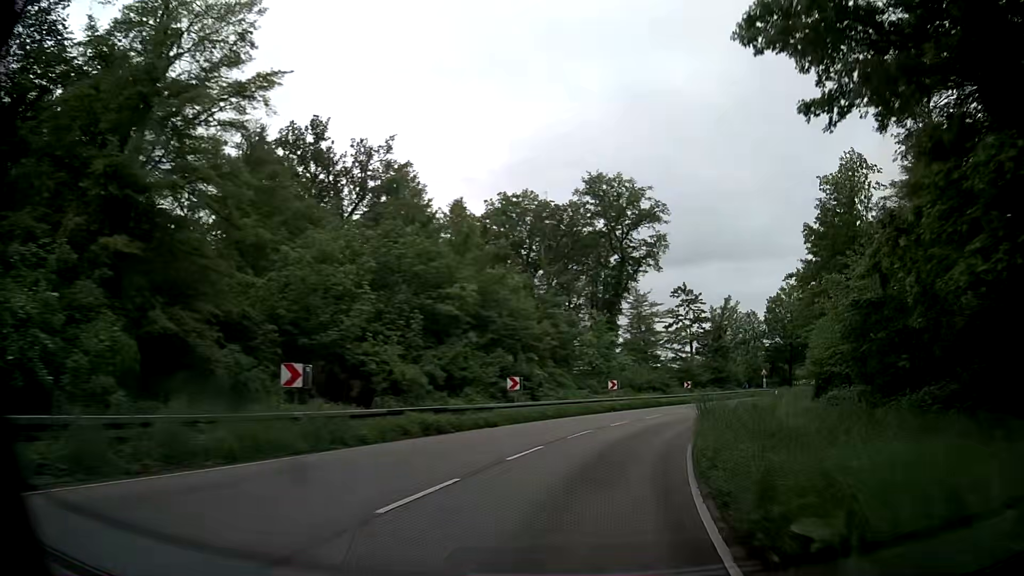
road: secondary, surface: asphalt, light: Day
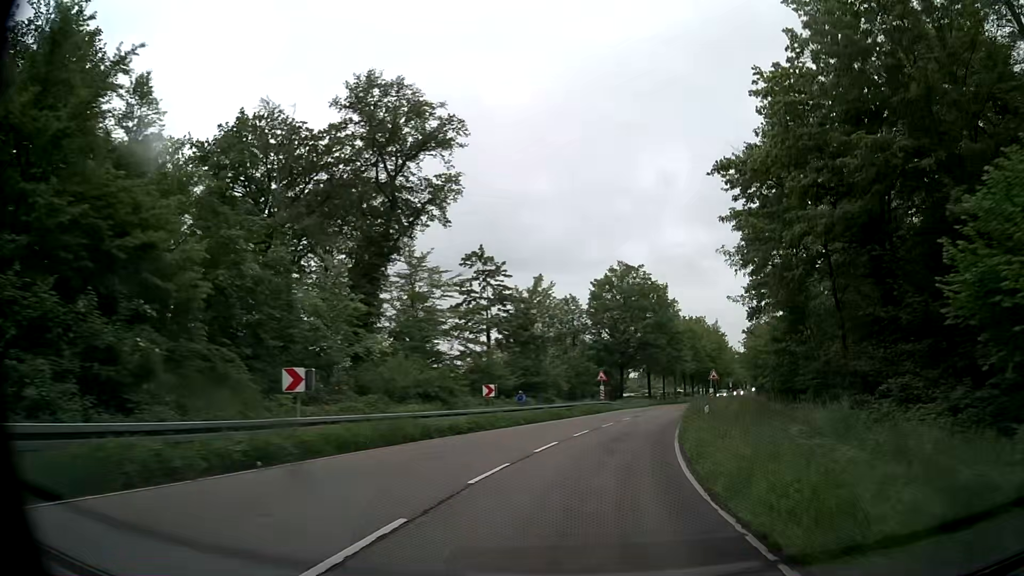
(+4.3, +26.7) m; +18°
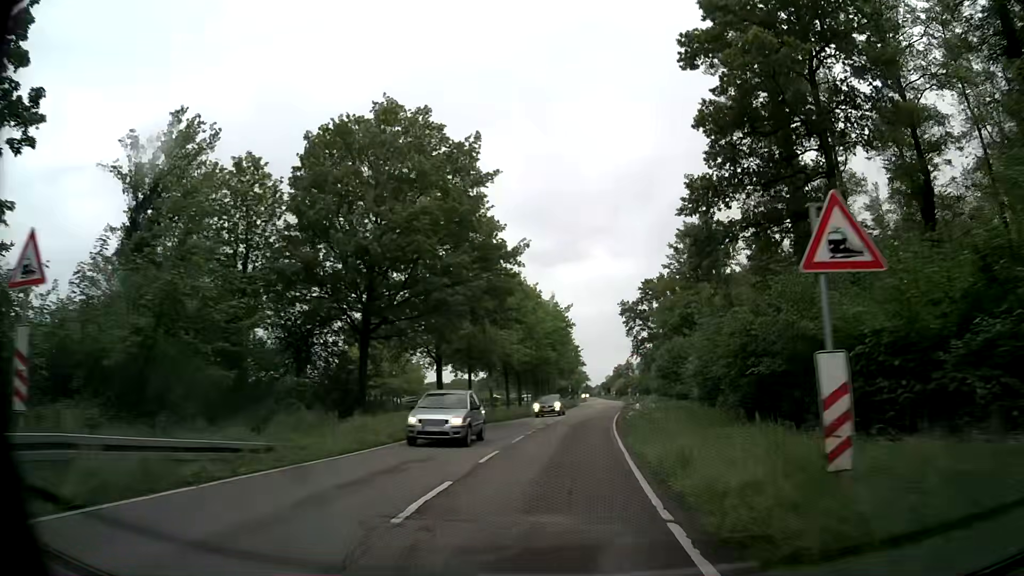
(+7.5, +44.7) m; +15°
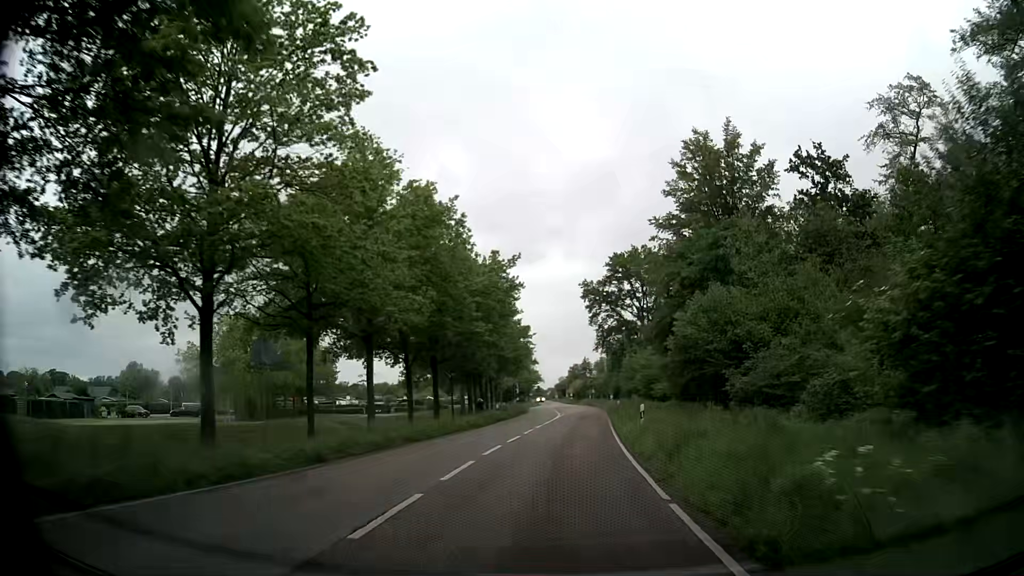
(+1.3, +27.5) m; +5°
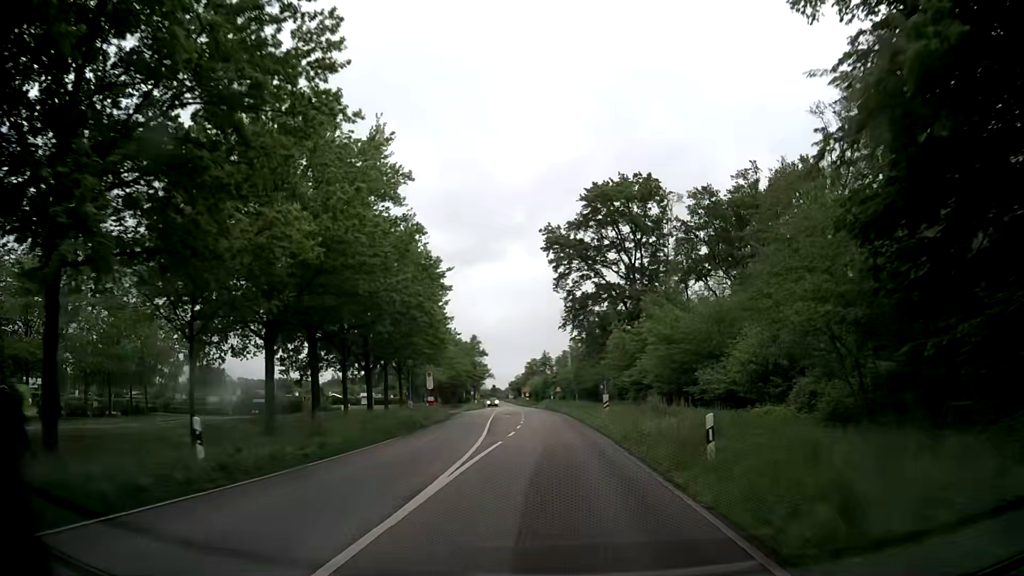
(+1.0, +36.7) m; +3°
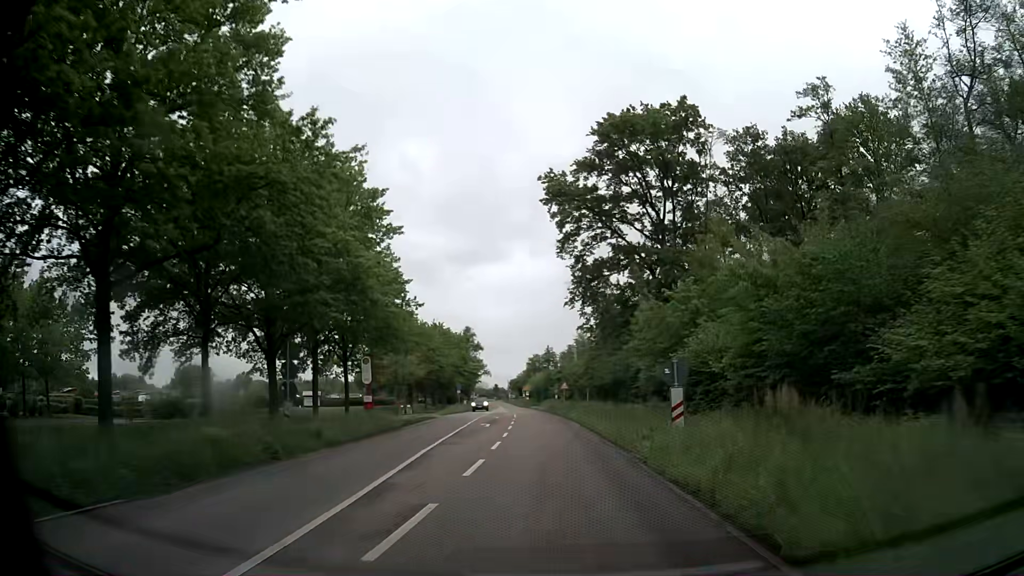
(-0.2, +18.4) m; -1°
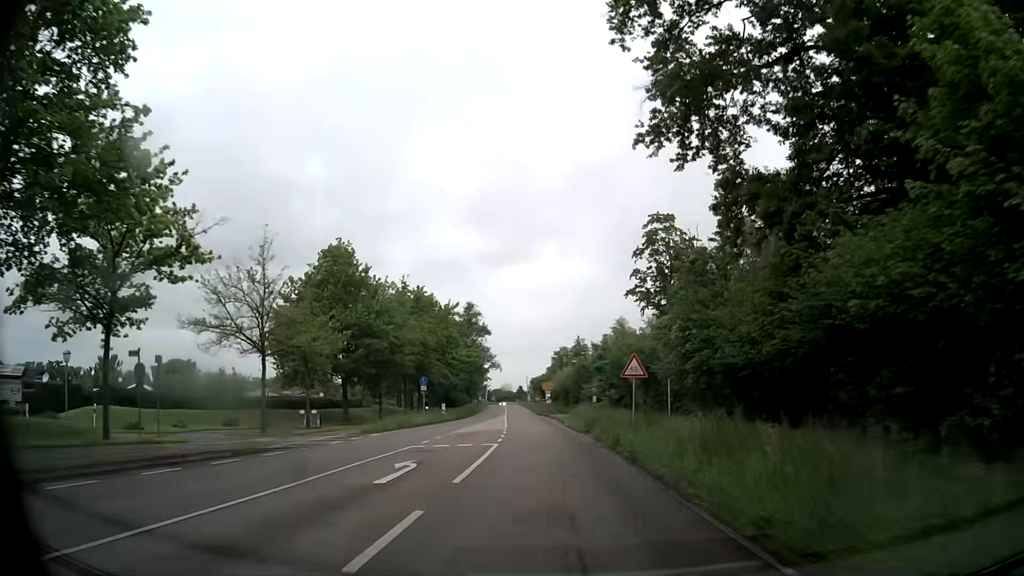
(-0.8, +36.7) m; -3°
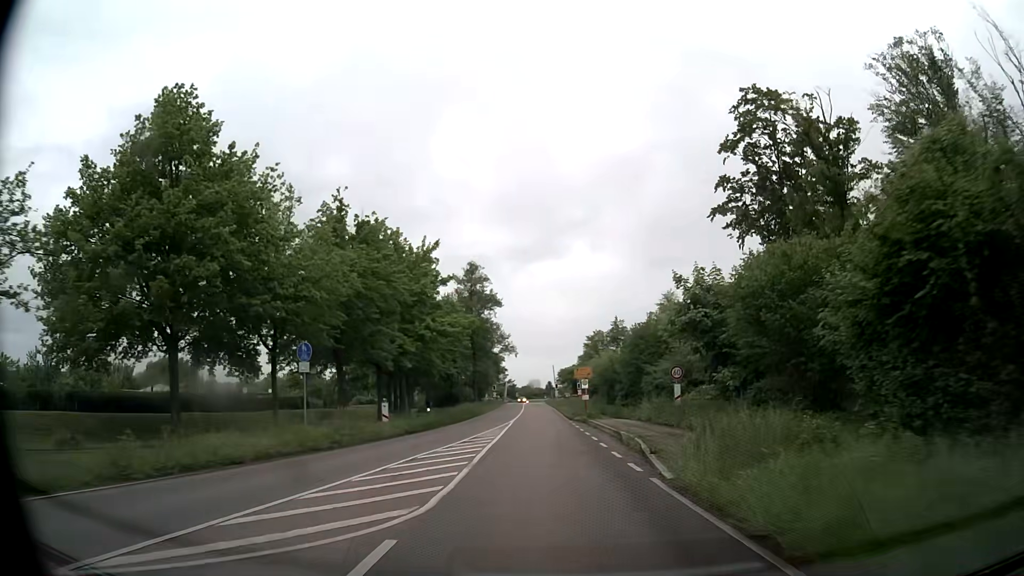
(-0.5, +27.5) m; -2°
